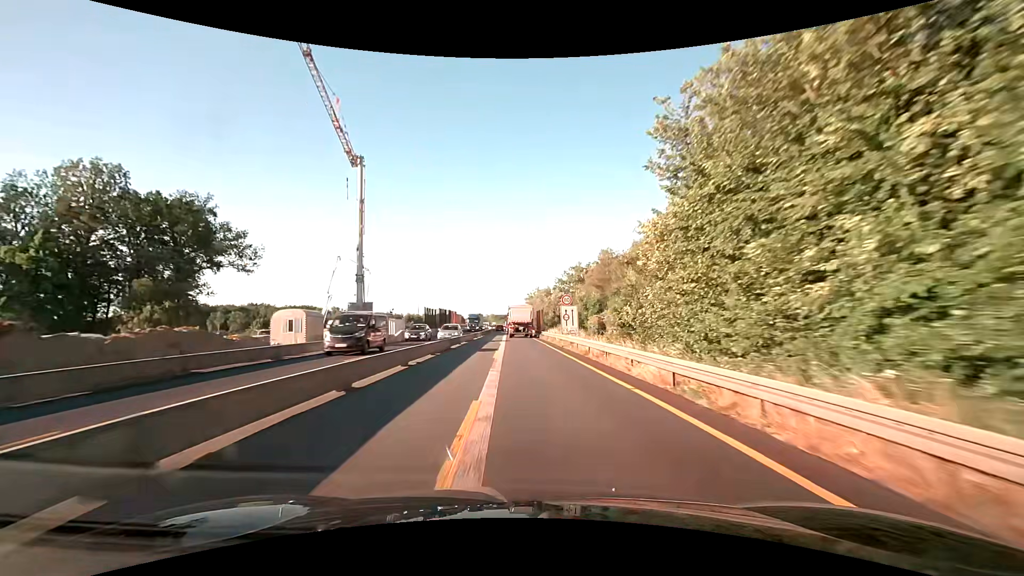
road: motorway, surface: asphalt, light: Day
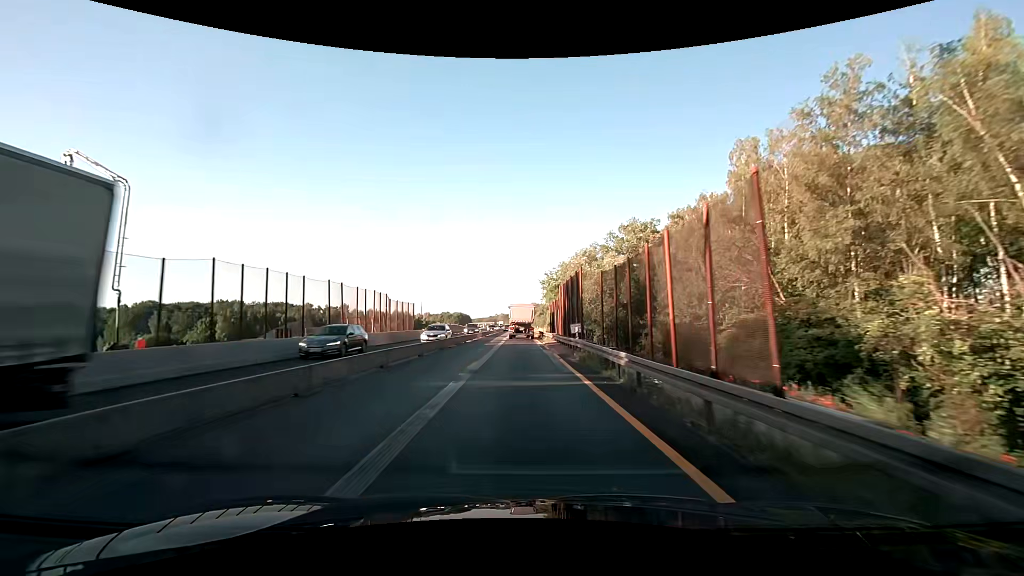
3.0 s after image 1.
(-0.7, +60.6) m; -1°
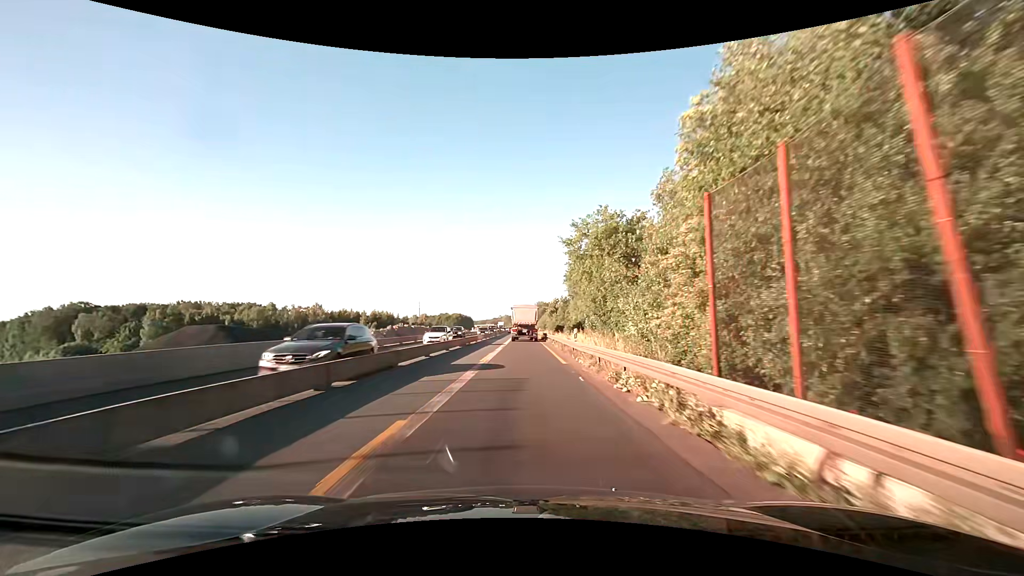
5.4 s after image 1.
(-0.1, +47.2) m; 0°
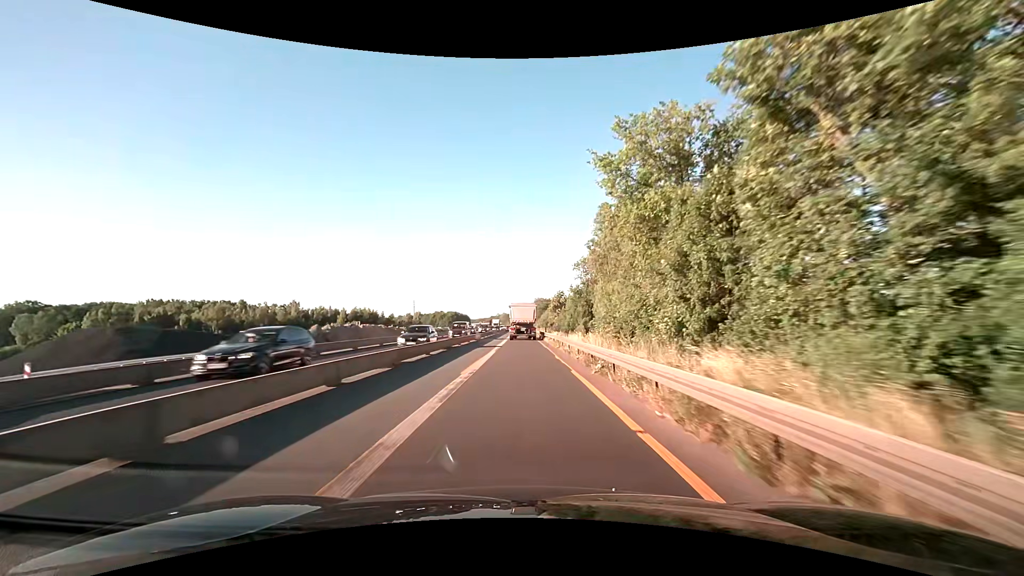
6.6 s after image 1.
(+0.1, +23.3) m; 0°
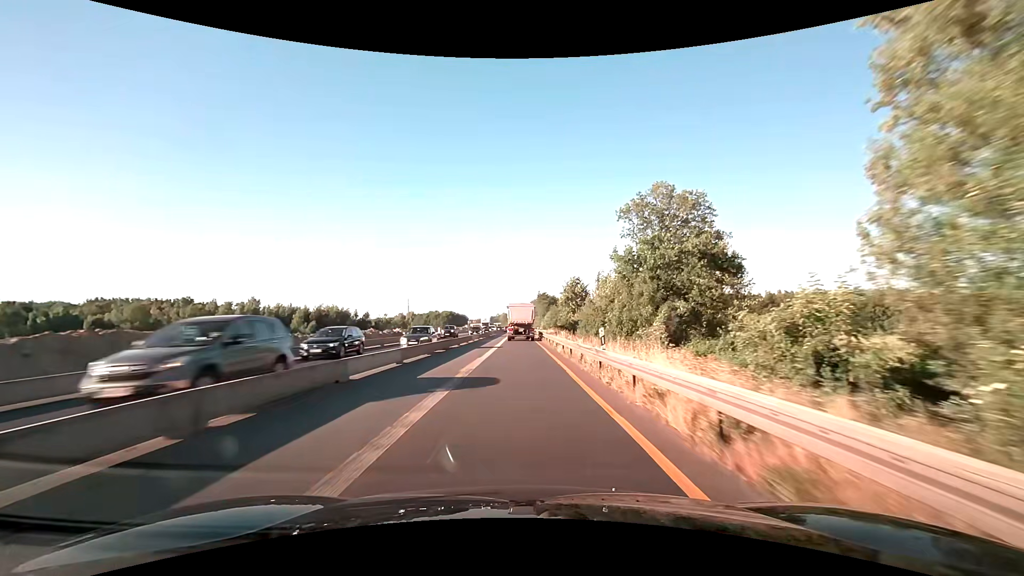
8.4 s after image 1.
(0.0, +35.3) m; 0°
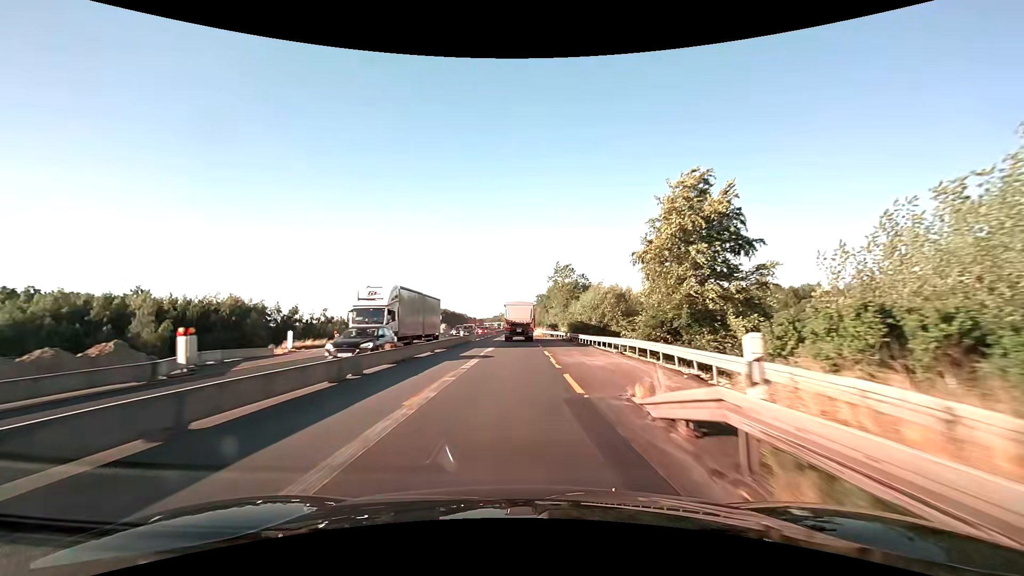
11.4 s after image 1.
(0.0, +60.5) m; 0°
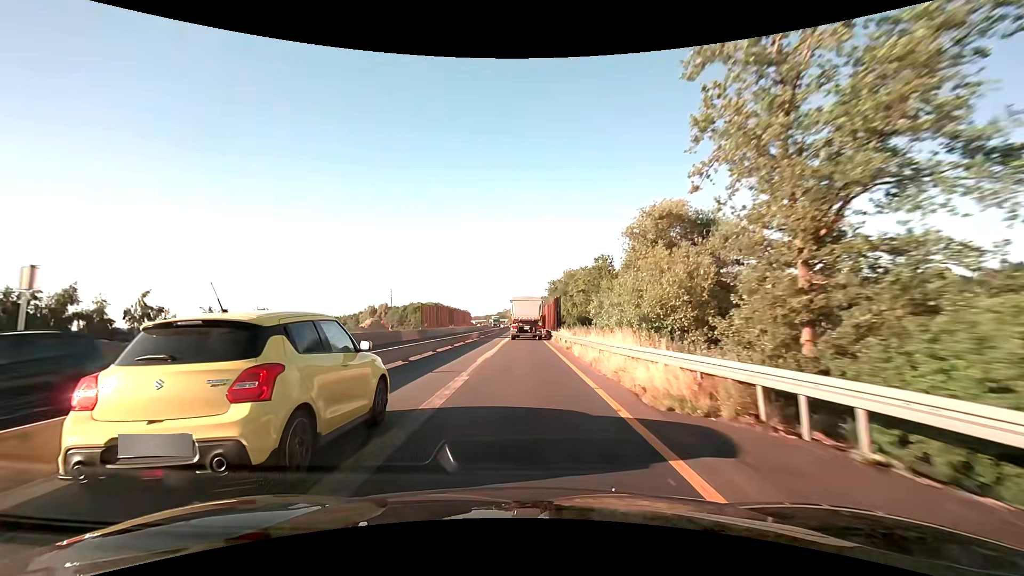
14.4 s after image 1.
(-0.6, +62.3) m; -1°
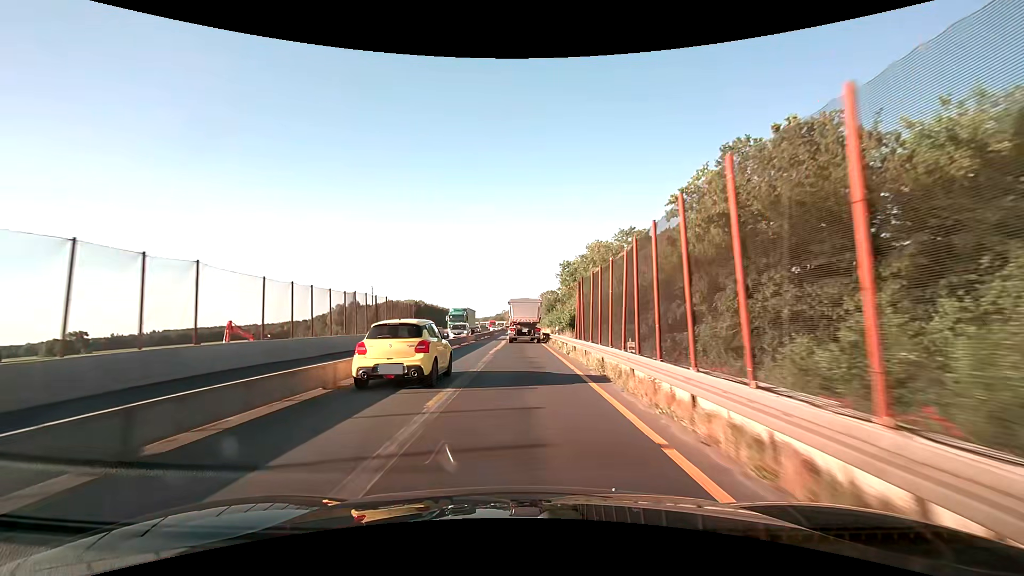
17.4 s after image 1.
(-0.1, +61.3) m; 0°
(0, +10) (0, +20) (0, +30) (0, +40) (0, +50) (0, +60) (0, +70) (0, +80) (-1, +90) (-1, +100) m
